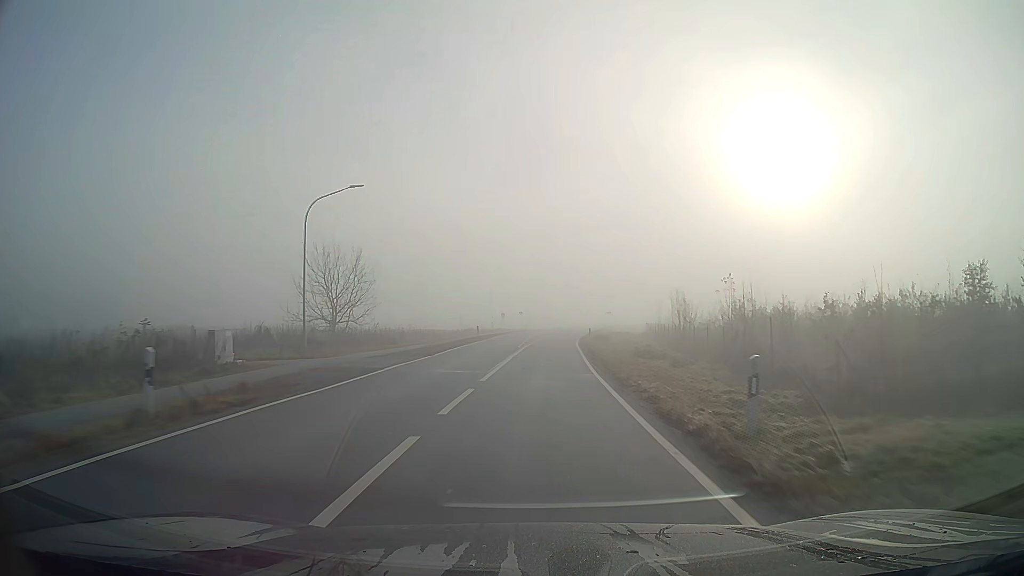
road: secondary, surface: asphalt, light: Day
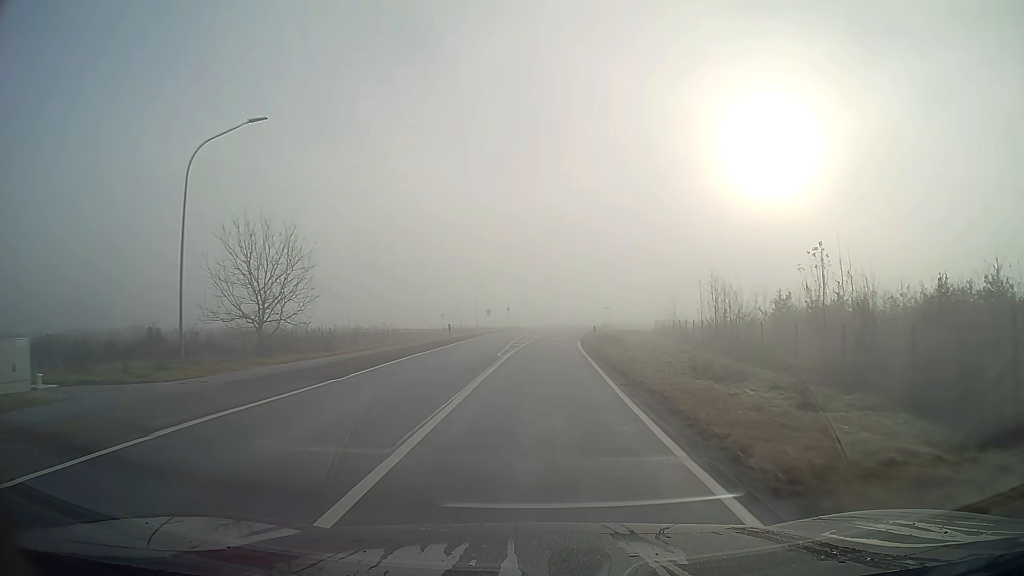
(+0.1, +12.1) m; +1°
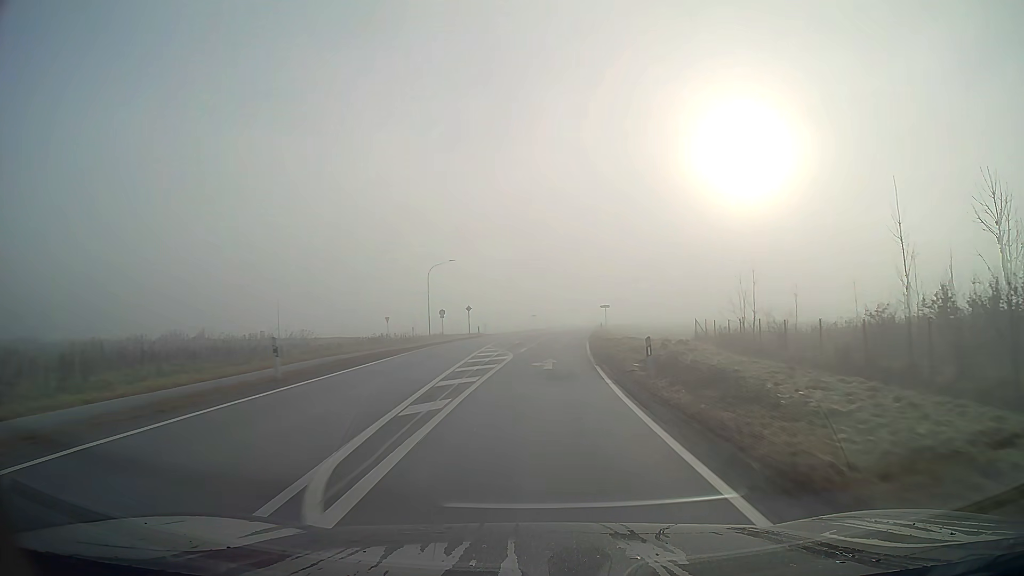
(+0.5, +25.4) m; +2°
